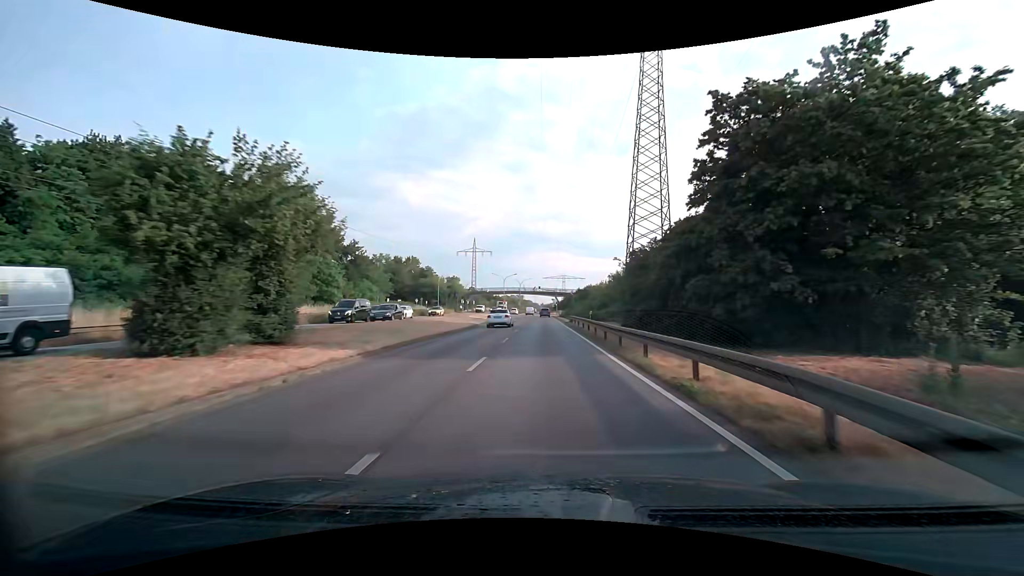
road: primary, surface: asphalt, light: Day
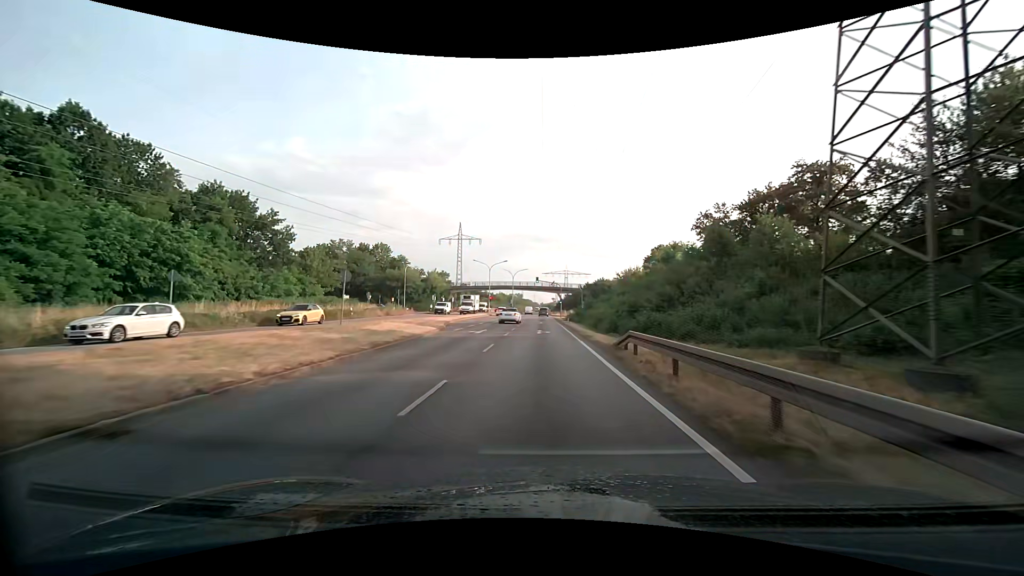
(-0.1, +31.6) m; 0°
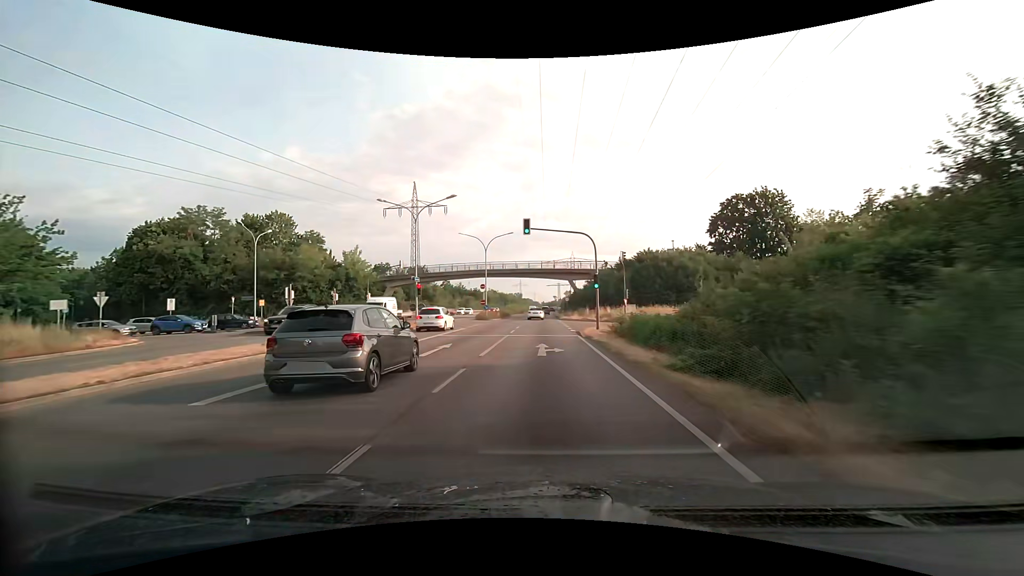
(-0.4, +52.5) m; 0°
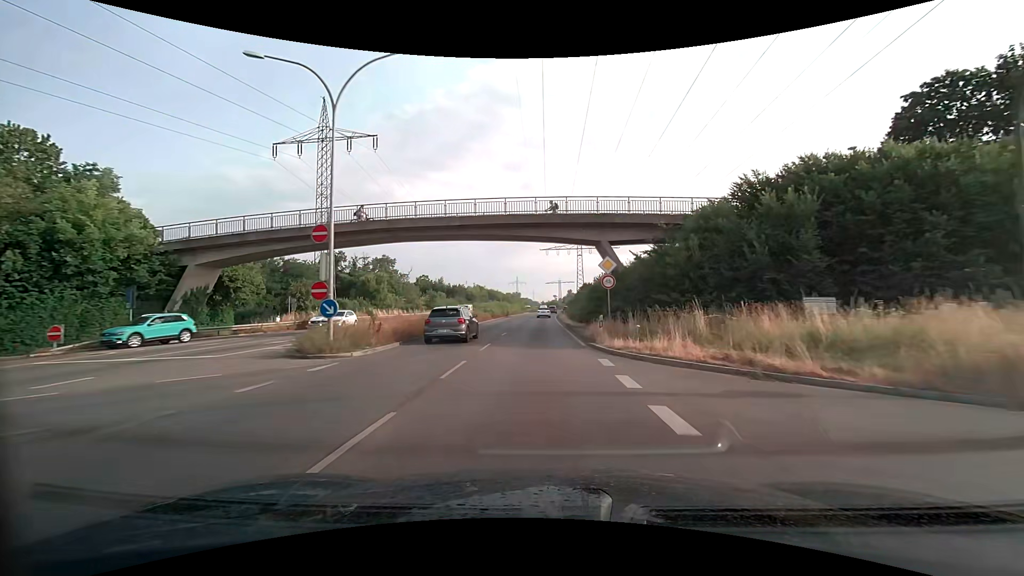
(0.0, +41.5) m; 0°
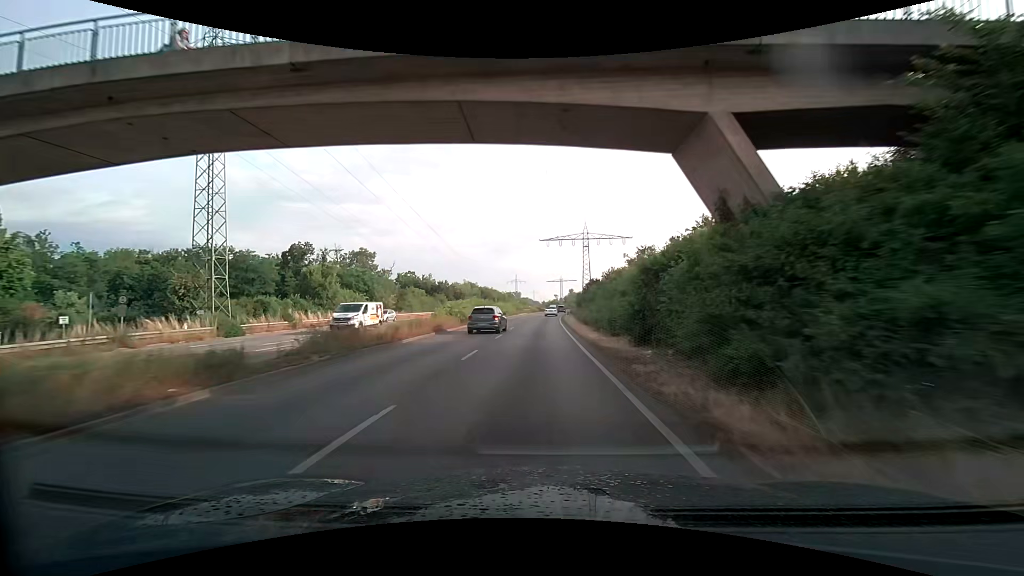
(0.0, +20.5) m; 0°
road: trunk
